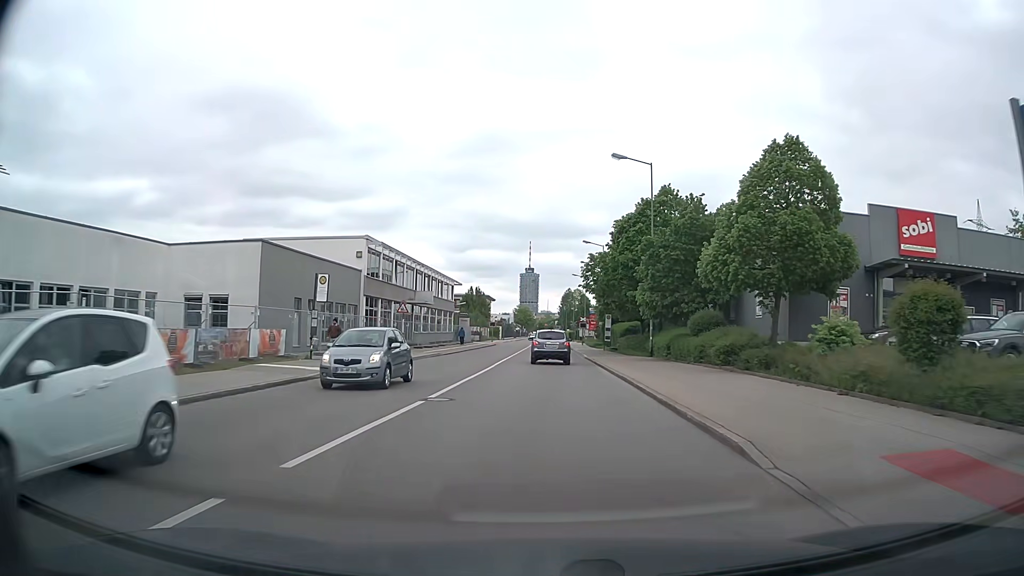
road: secondary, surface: asphalt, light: Day
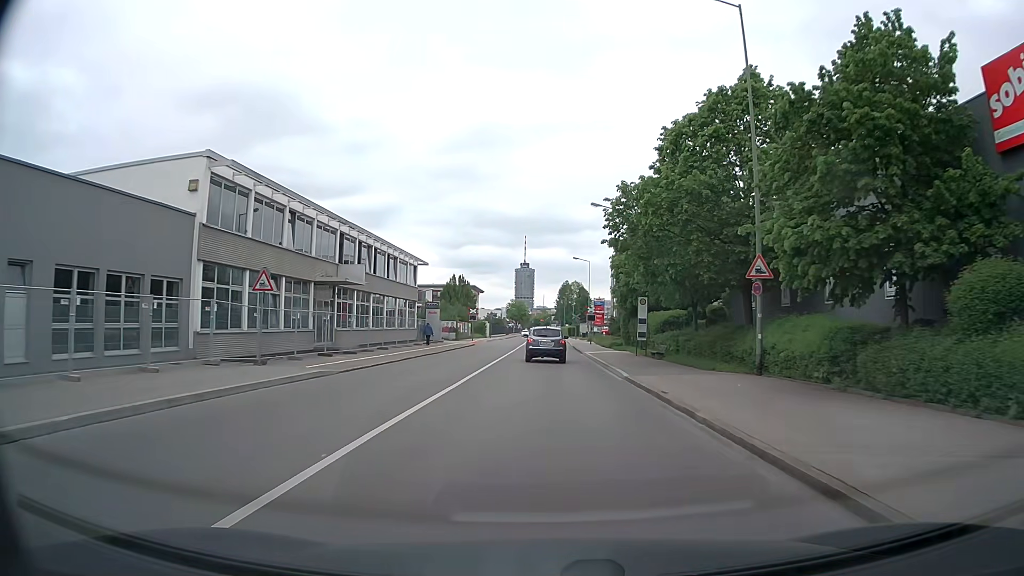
(0.0, +22.0) m; 0°
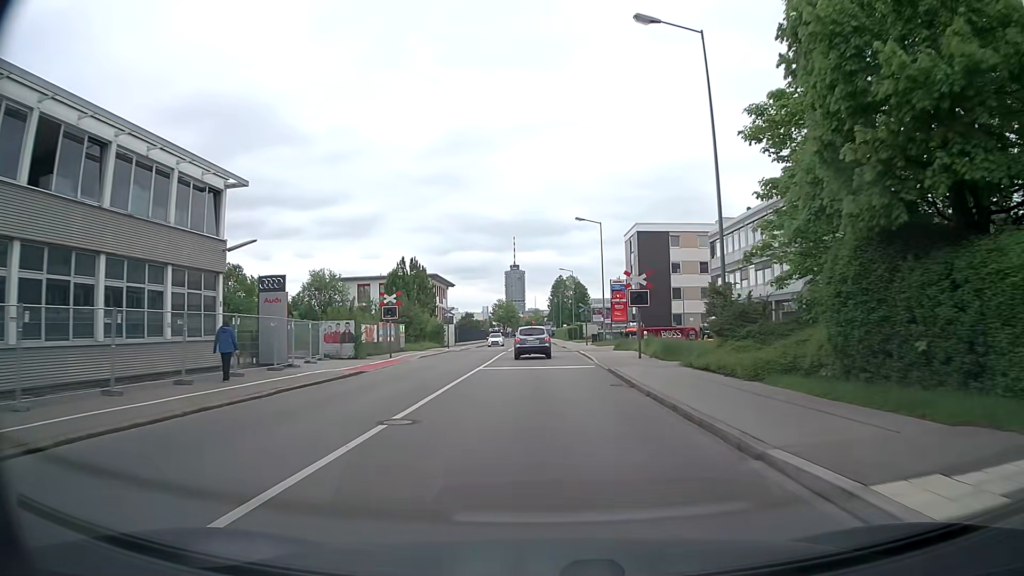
(+0.3, +37.9) m; +1°
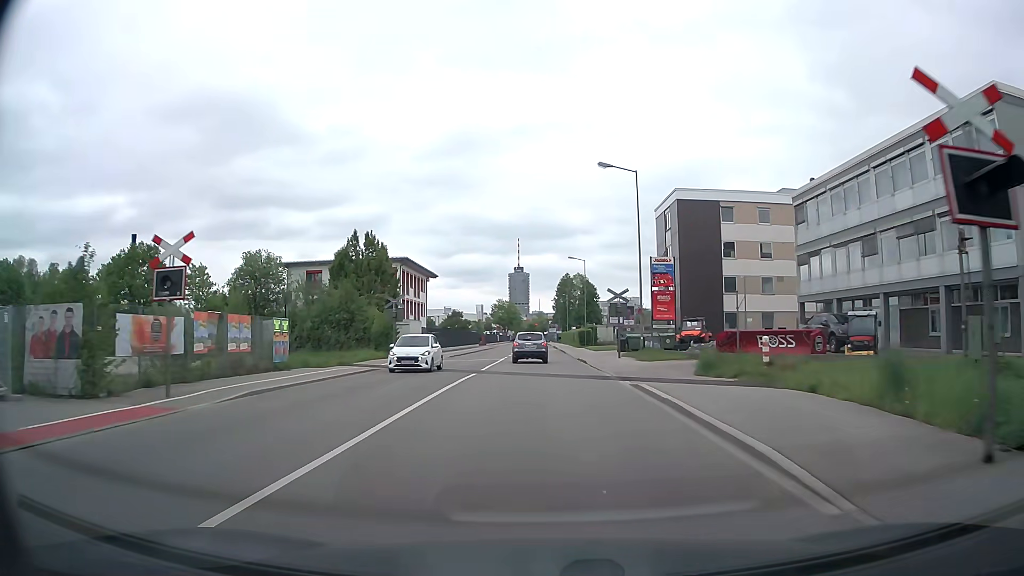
(-0.1, +23.7) m; -1°
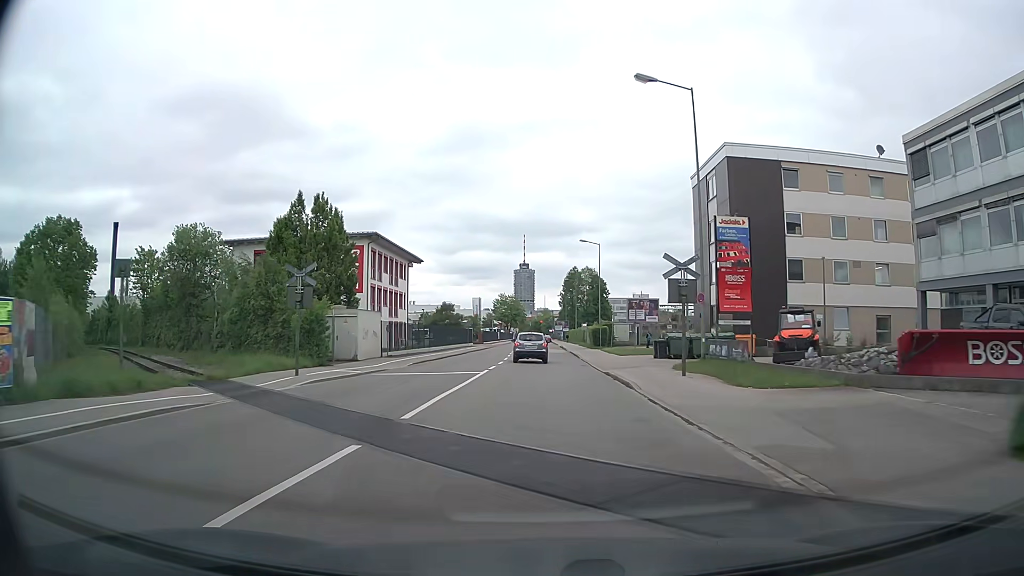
(0.0, +15.9) m; 0°
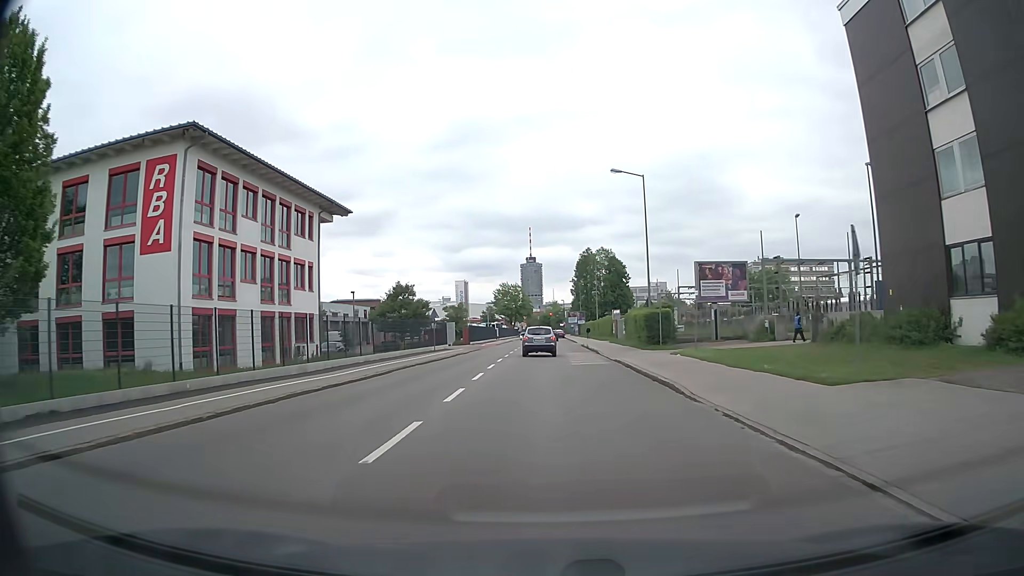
(-0.4, +32.4) m; -1°
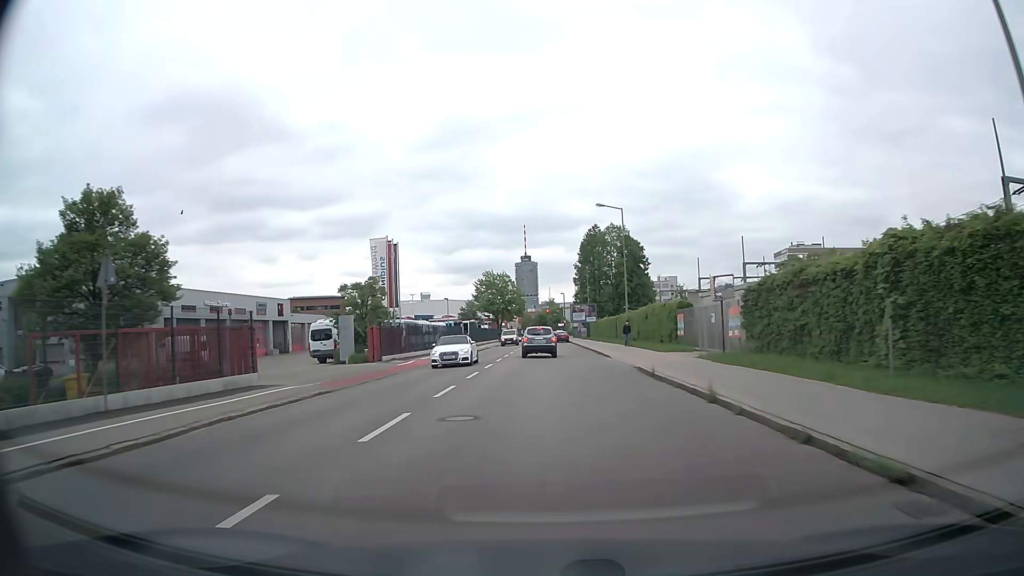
(+0.3, +40.5) m; +1°
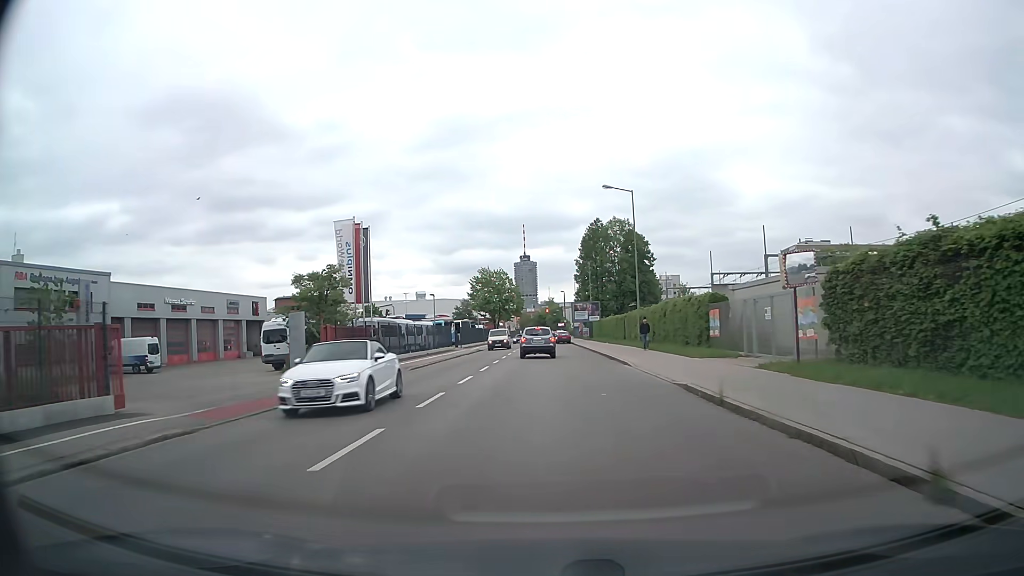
(0.0, +7.9) m; 0°
(0, +10) (0, +20) (0, +30) (0, +40) (0, +50) (-1, +60) (-1, +70) (-1, +80) (-1, +90) (-1, +100) m
